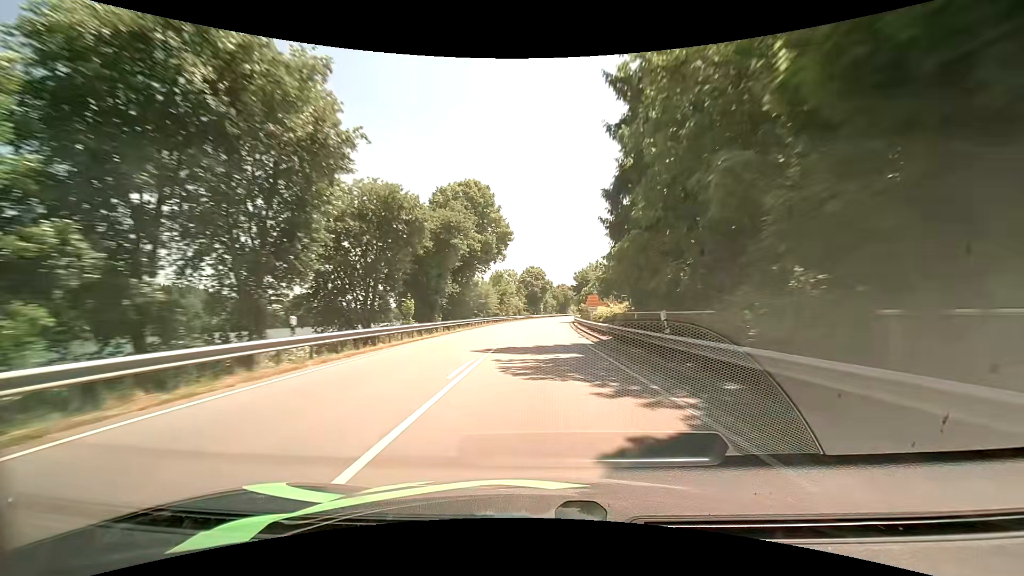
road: primary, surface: asphalt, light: Day
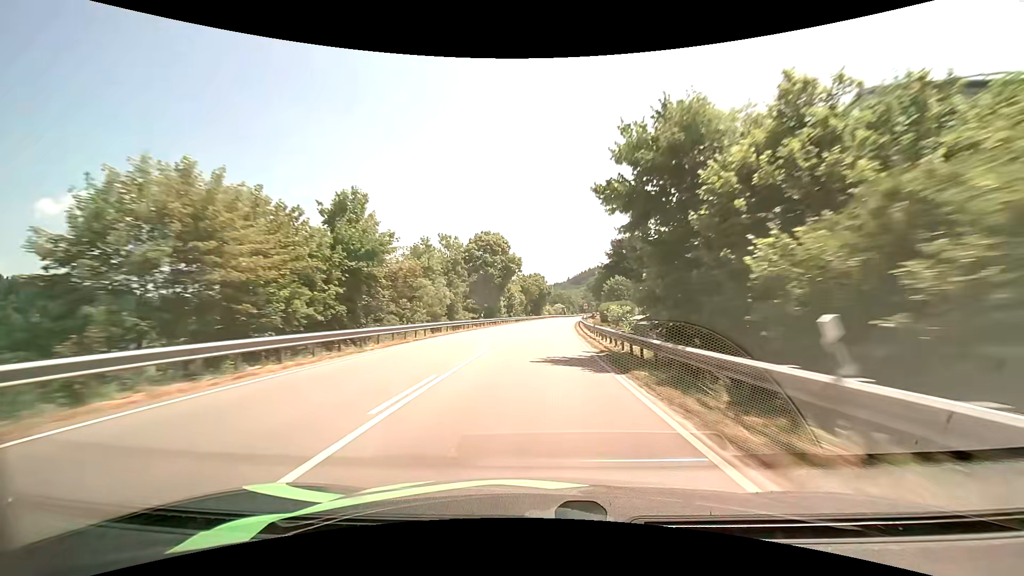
(+1.9, +63.2) m; +4°
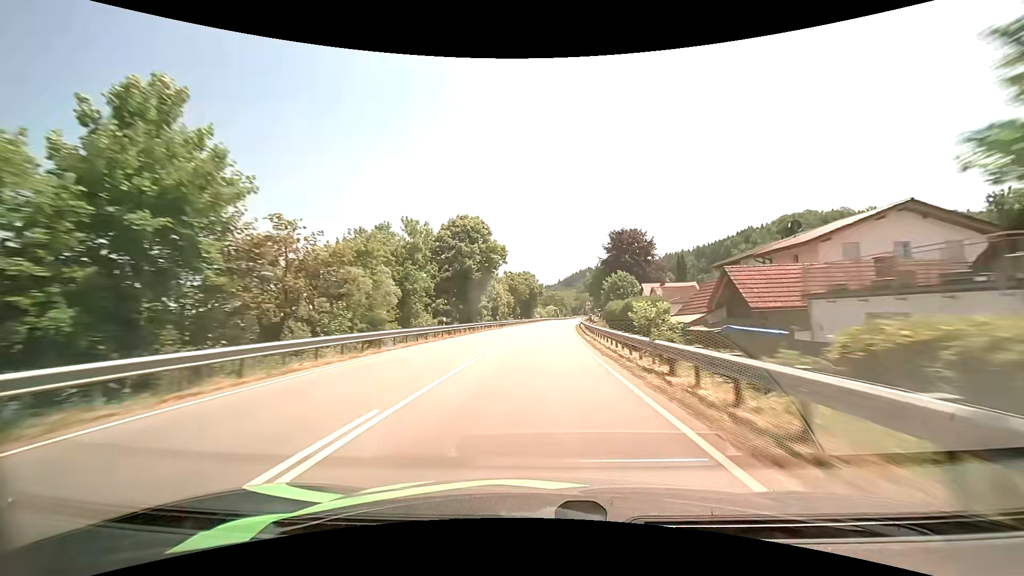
(+0.1, +15.8) m; +1°
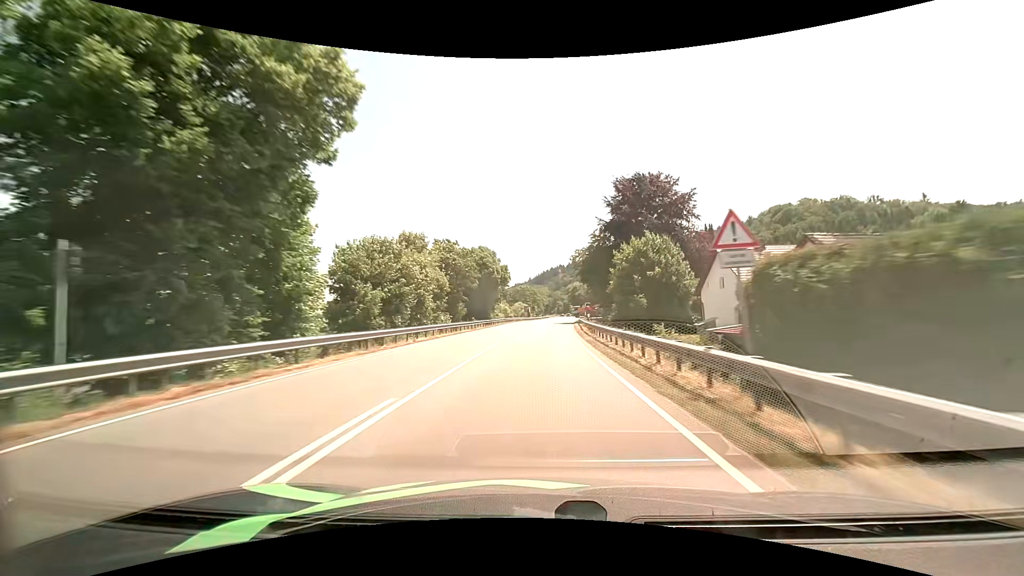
(+1.5, +46.7) m; +4°
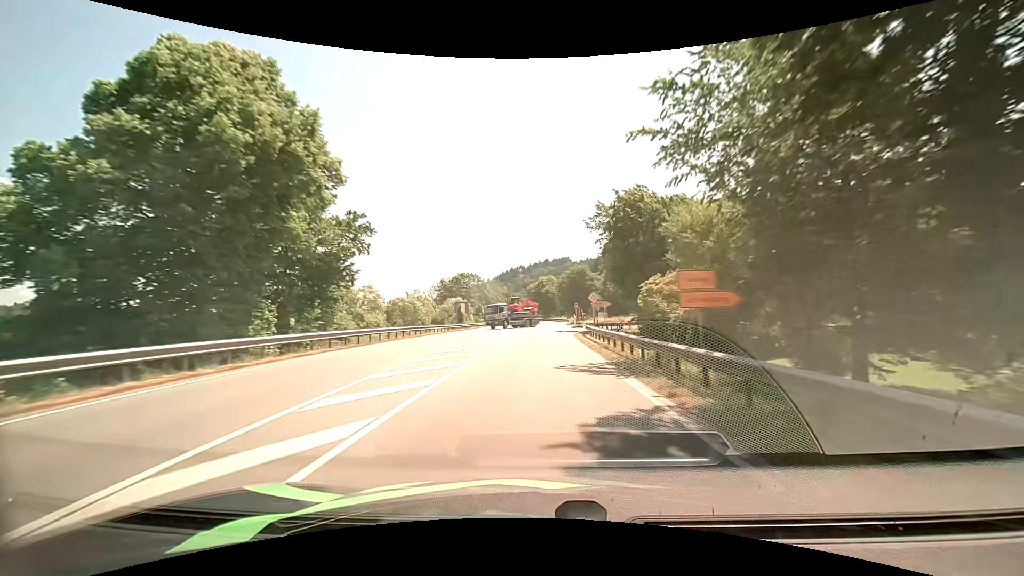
(+2.3, +67.1) m; +4°
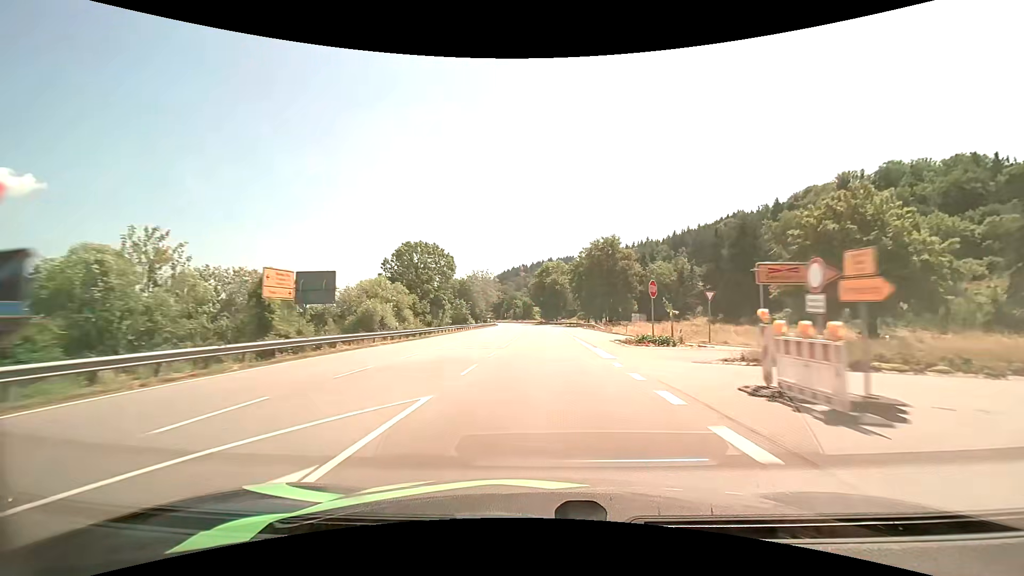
(+0.3, +51.7) m; 0°
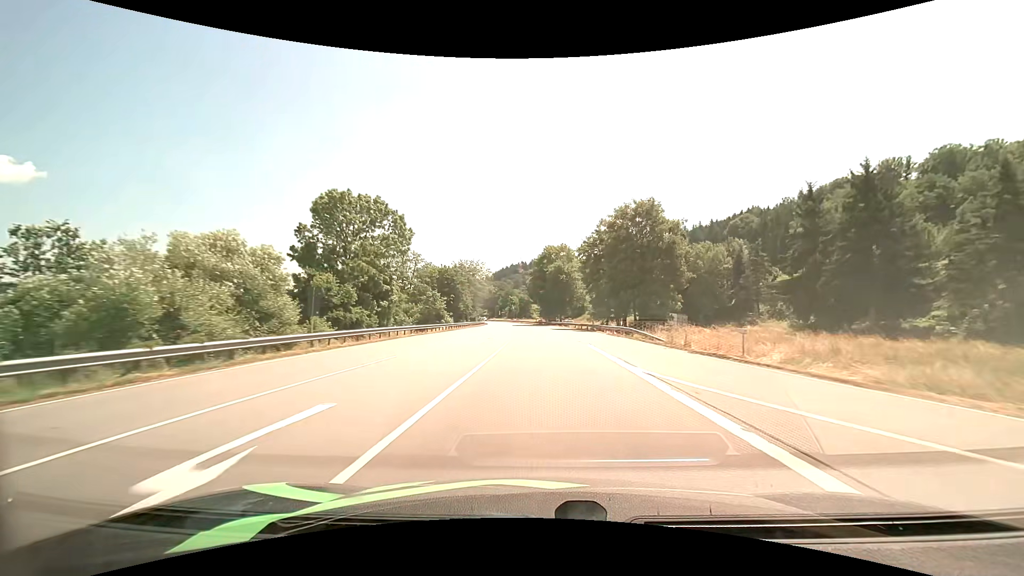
(0.0, +26.9) m; 0°
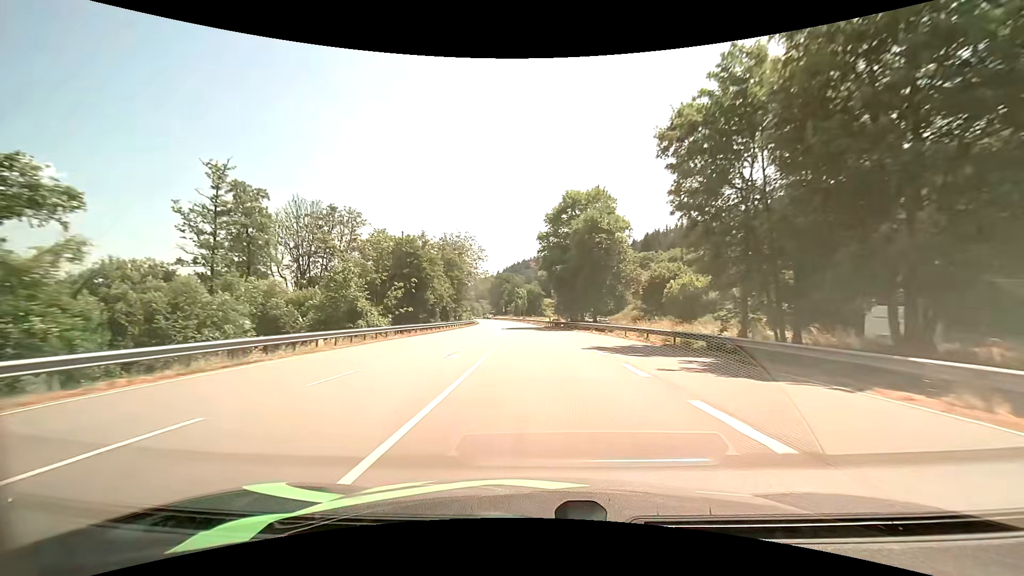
(-0.2, +41.3) m; -1°
(0, +10) (0, +20) (-1, +30) (-1, +40) (-2, +50) (-2, +60) (-3, +70) (-4, +80) (-5, +90) (-6, +100) m
